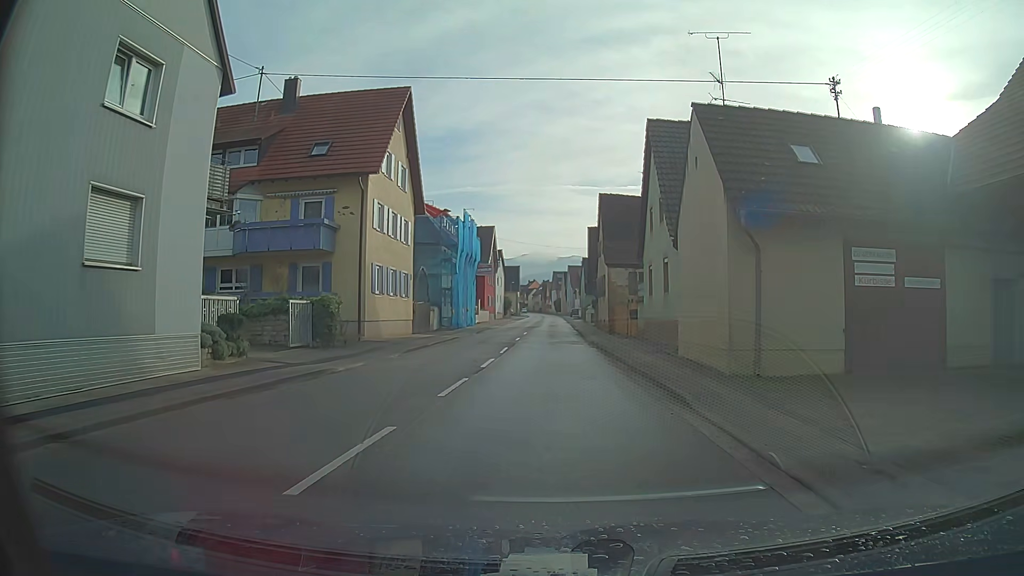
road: secondary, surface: asphalt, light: Day
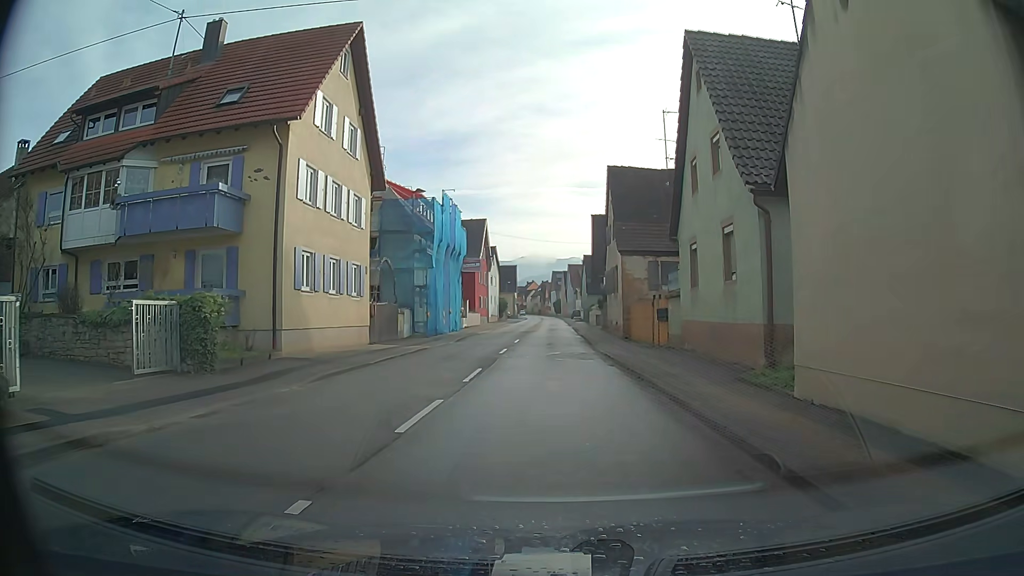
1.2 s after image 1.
(0.0, +9.0) m; -1°
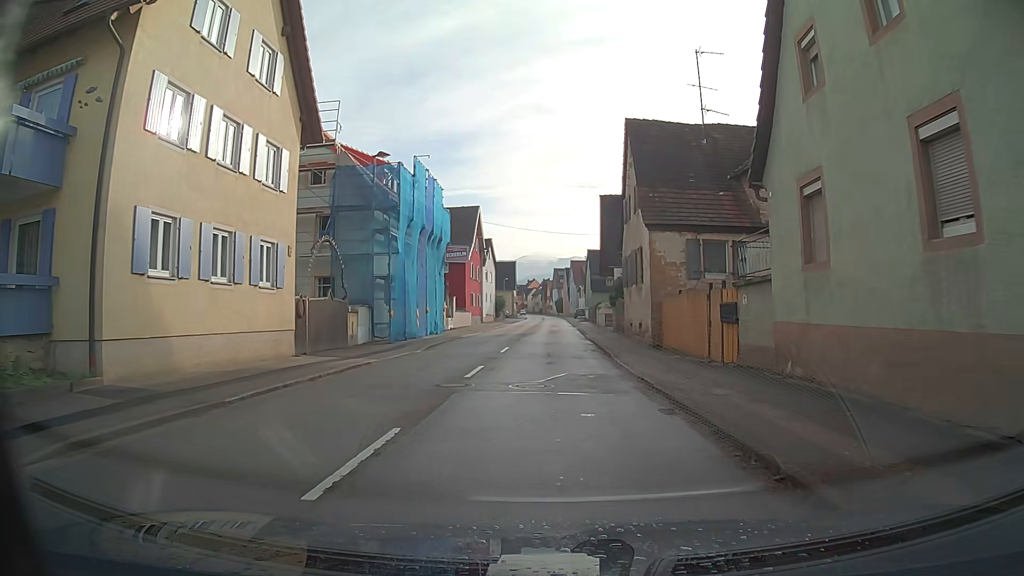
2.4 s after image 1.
(0.0, +9.0) m; 0°
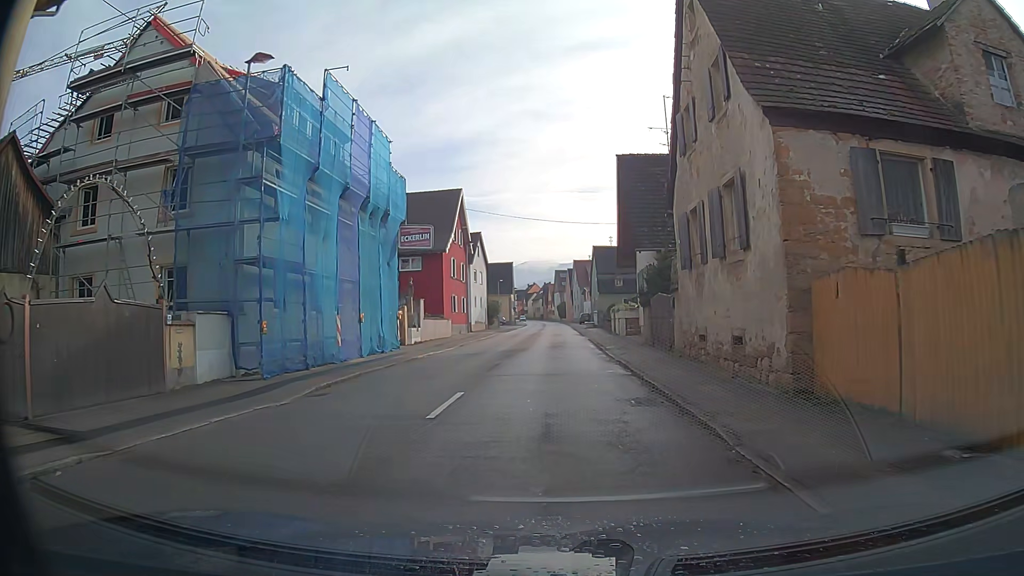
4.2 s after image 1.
(0.0, +13.4) m; 0°
(0, +10) (0, +20) (0, +30) (0, +40) (0, +50) (0, +60) (0, +70) (0, +80) (0, +90) (0, +100) m
